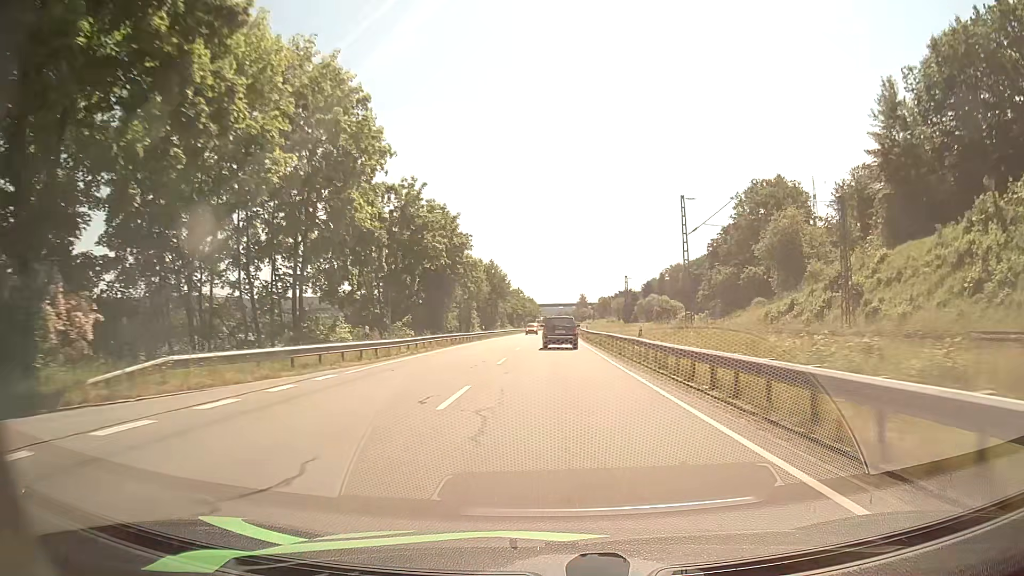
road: primary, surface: asphalt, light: Day
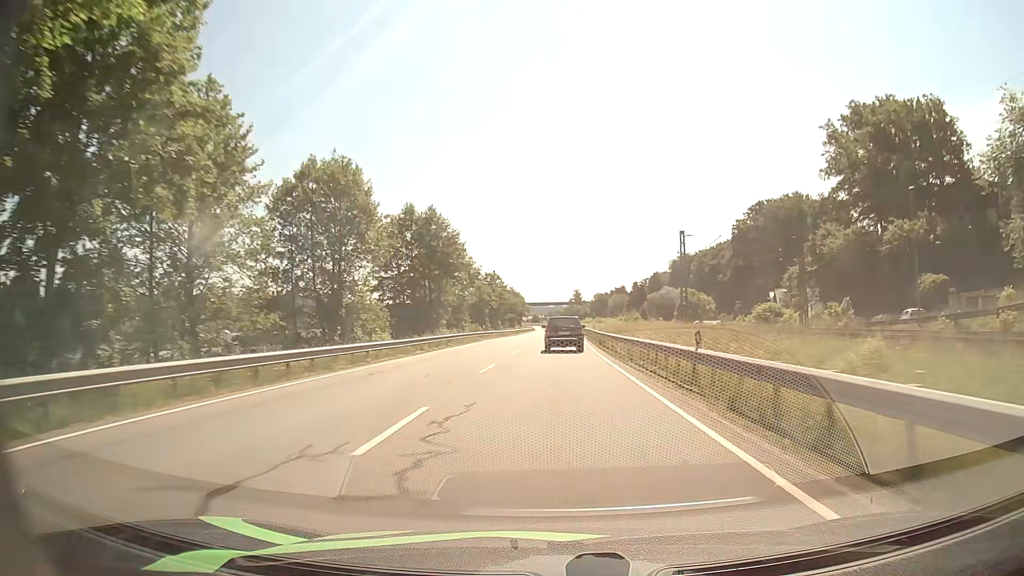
(+0.3, +51.5) m; +1°
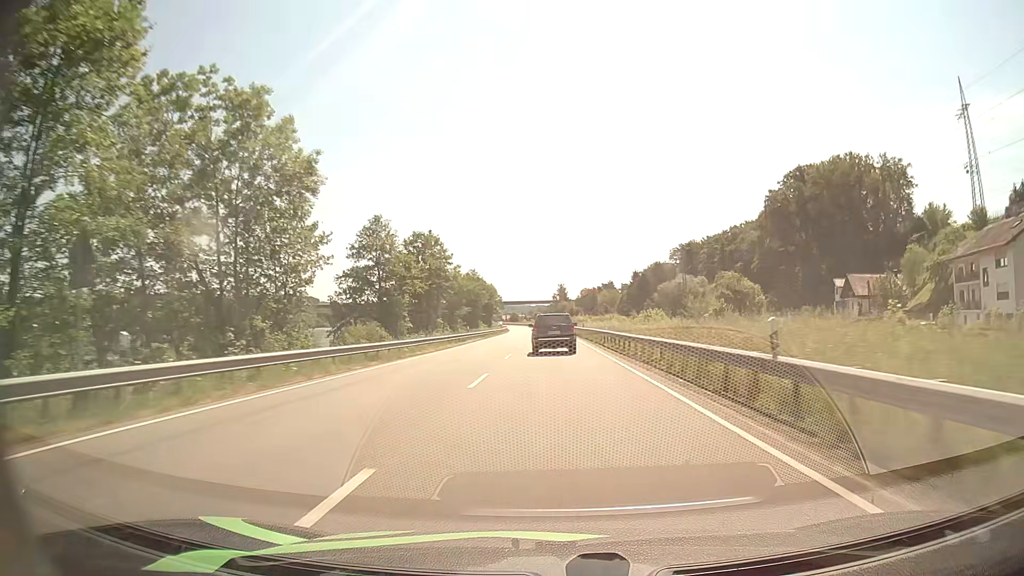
(+0.4, +52.1) m; +2°
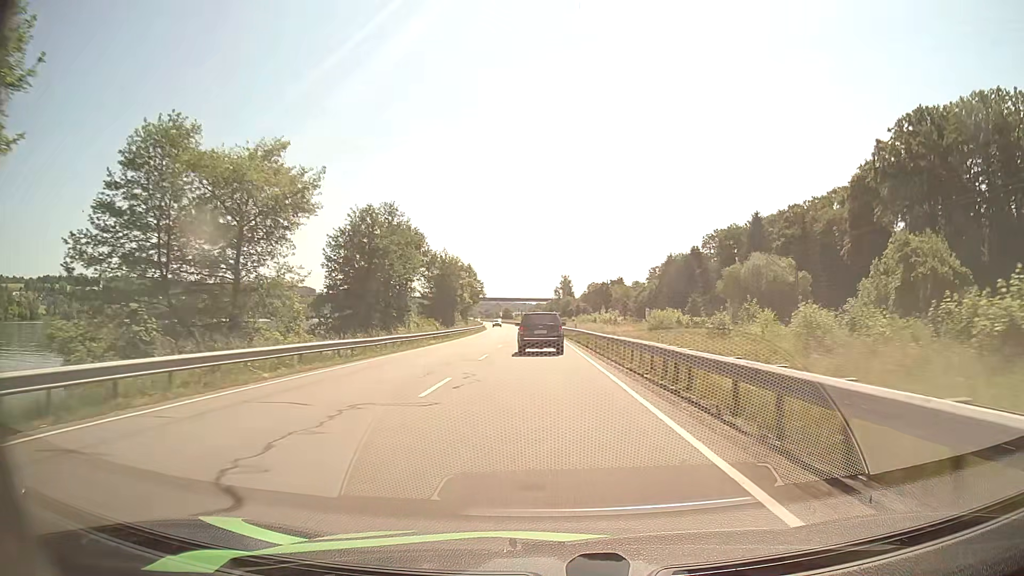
(+0.2, +61.4) m; 0°
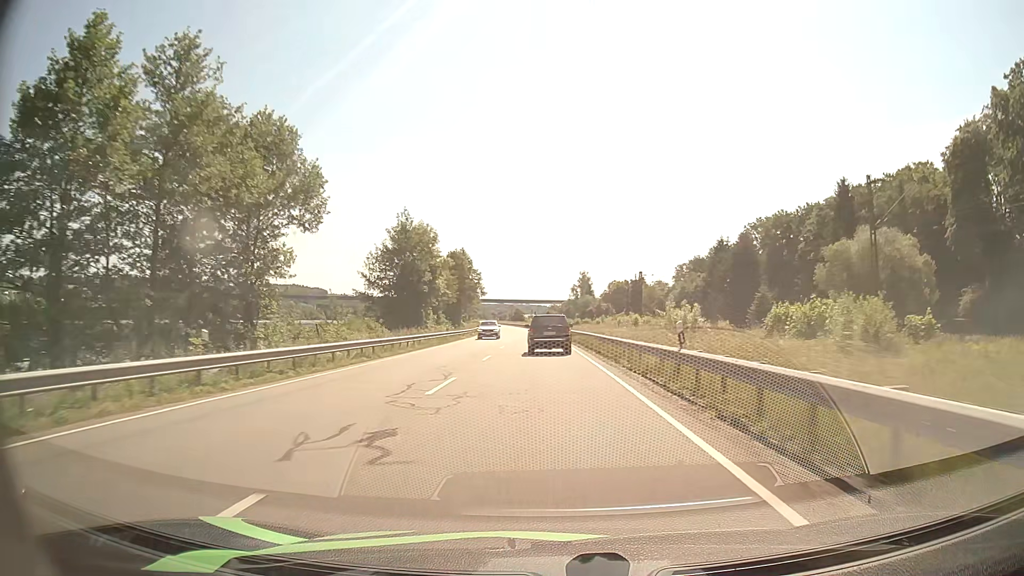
(-0.5, +34.9) m; -1°
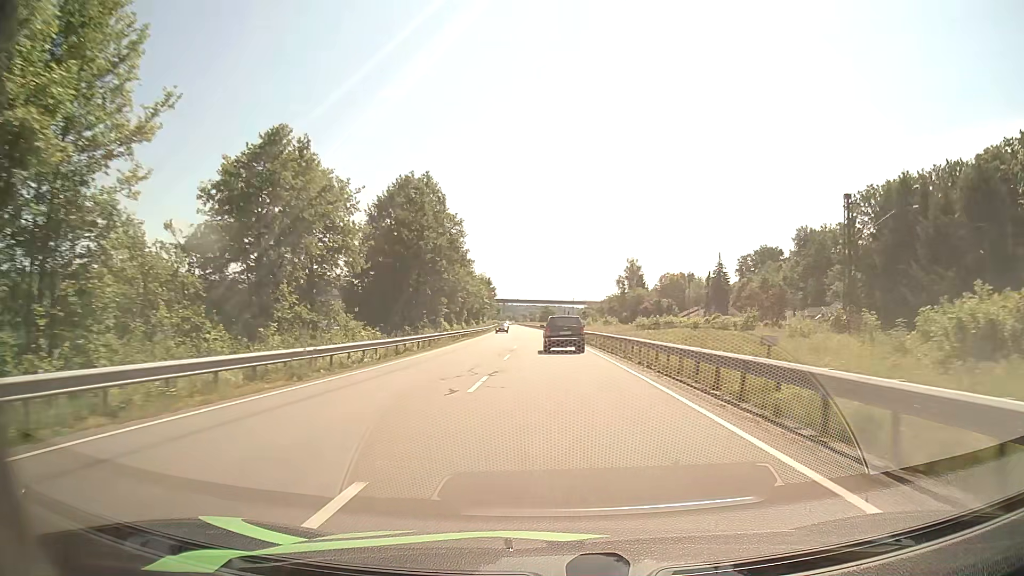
(-1.5, +59.2) m; -3°
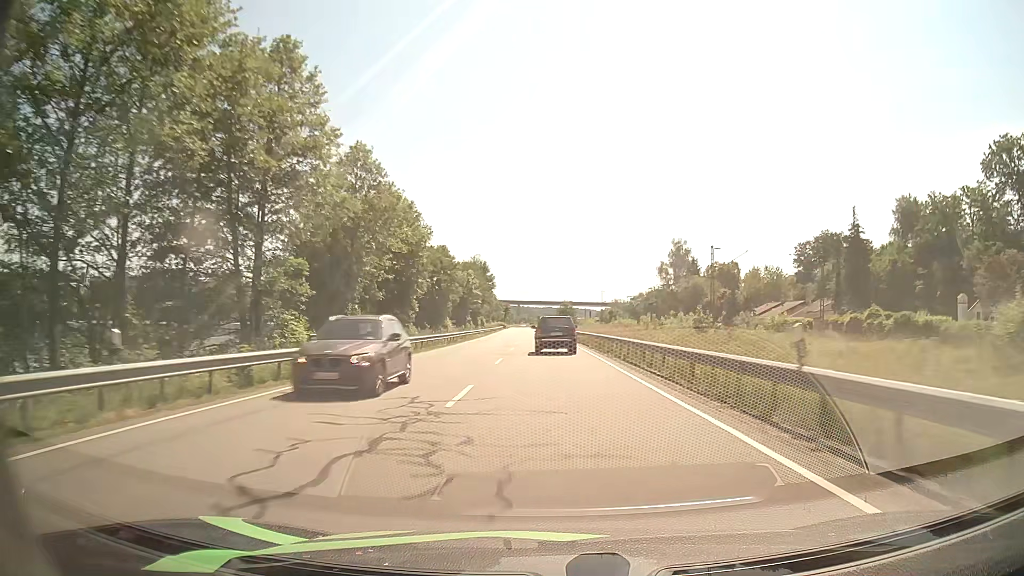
(-0.7, +50.4) m; -1°
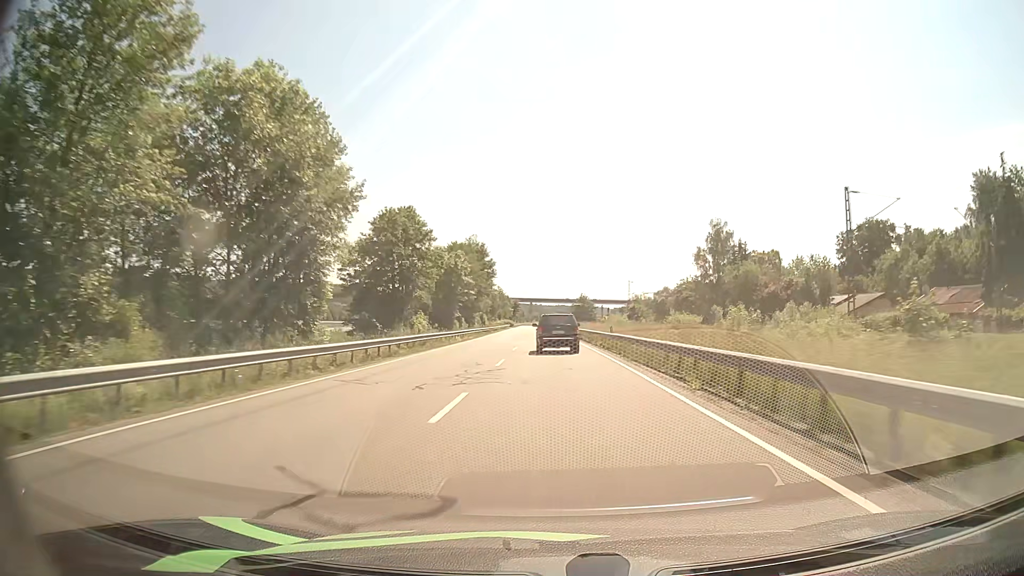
(-0.2, +25.8) m; -1°
(0, +10) (0, +20) (0, +30) (0, +40) (-1, +50) (-1, +60) (-1, +70) (-1, +80) (-1, +90) (-1, +100) m
